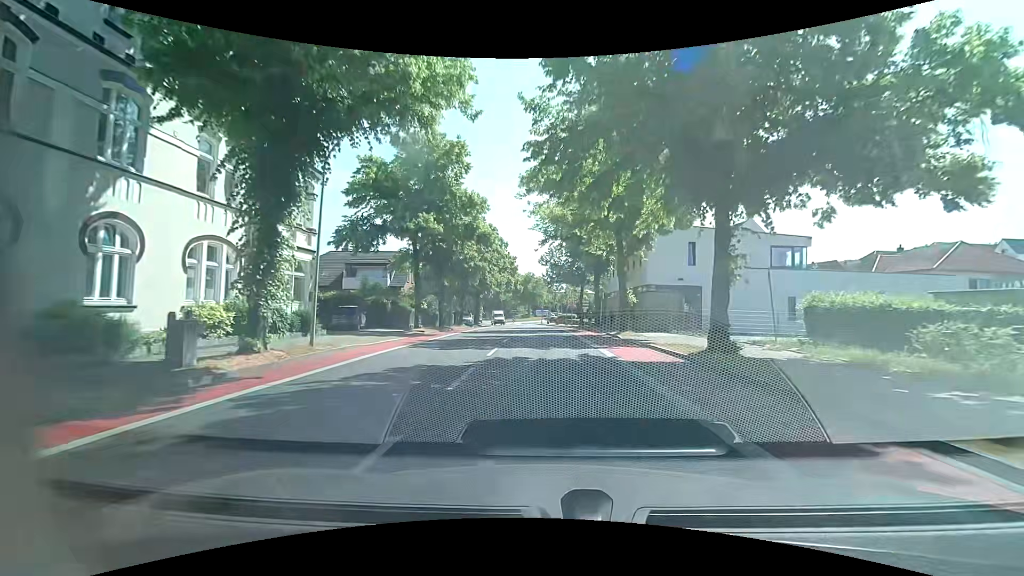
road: unclassified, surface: asphalt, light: Day
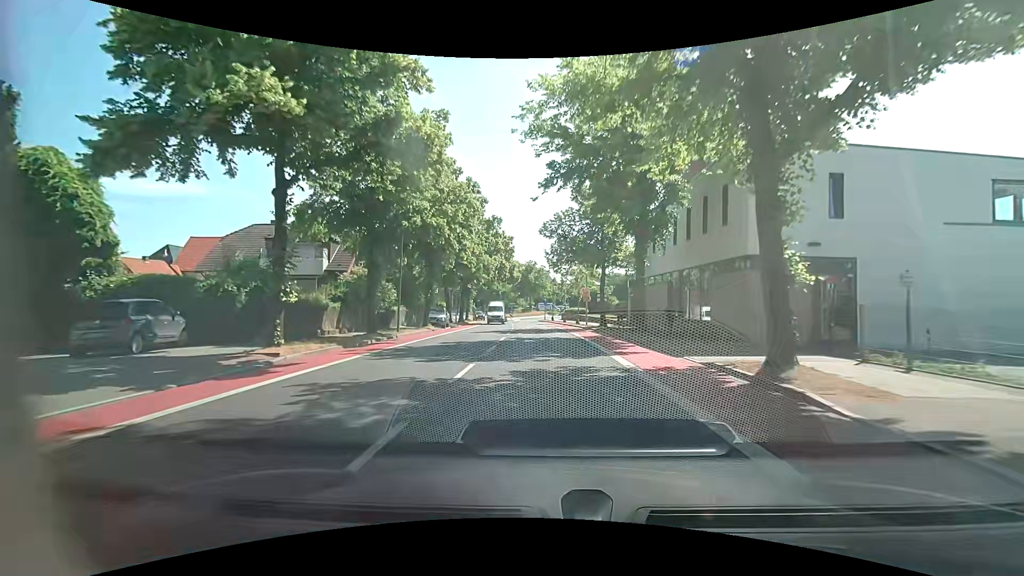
(-0.3, +17.1) m; -1°
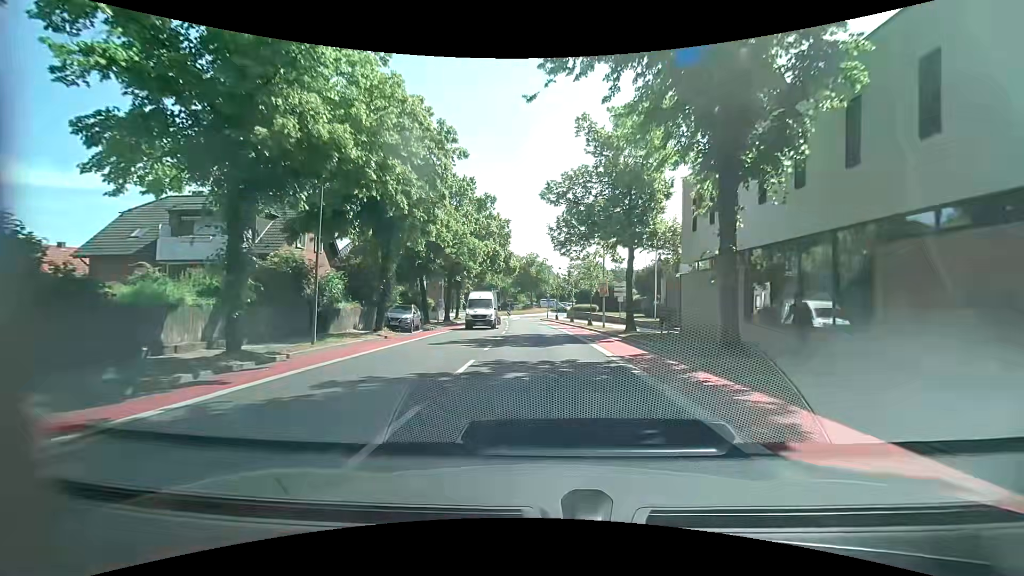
(-0.1, +10.8) m; -2°
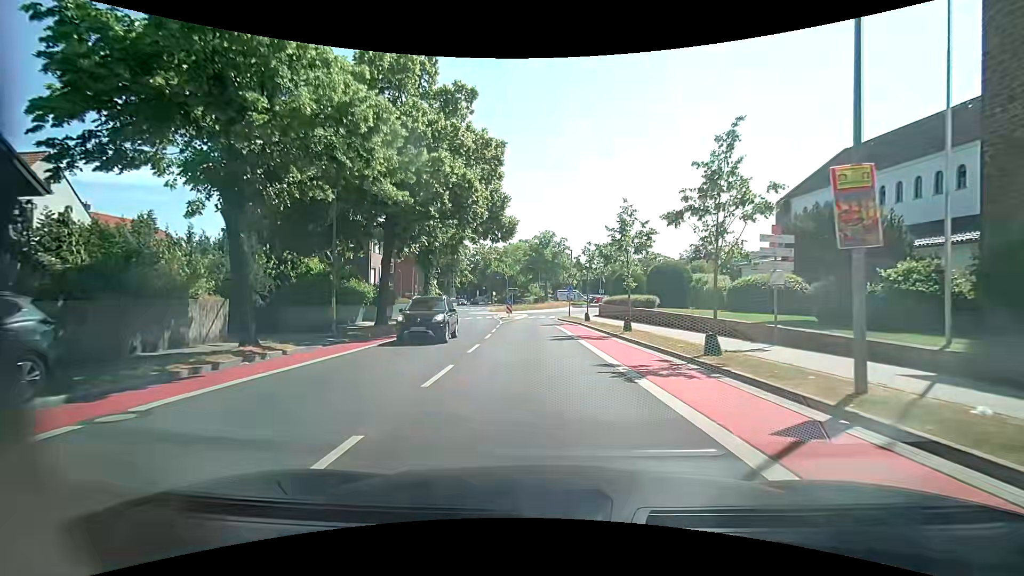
(+0.5, +25.3) m; -1°
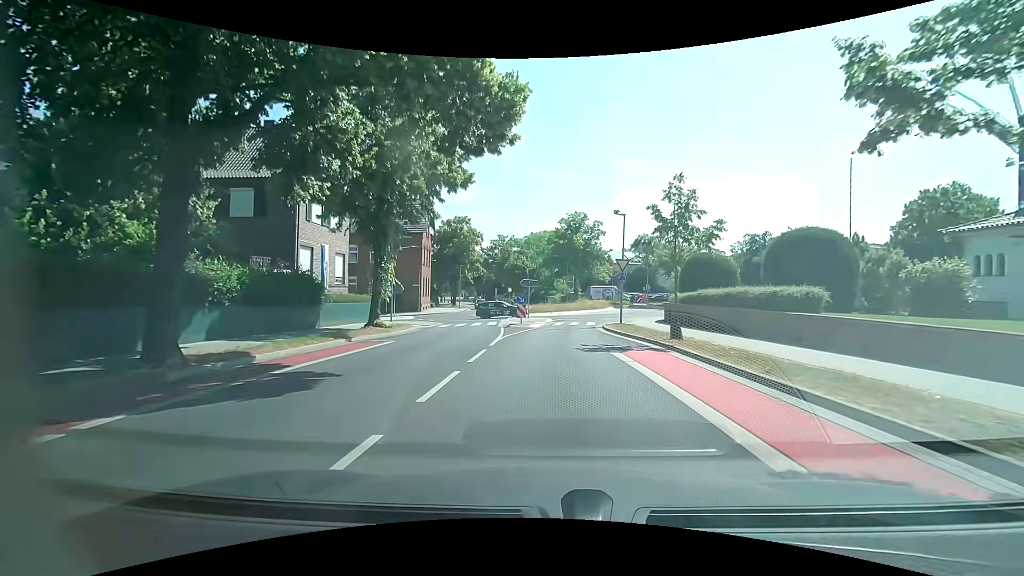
(-0.1, +17.7) m; -2°
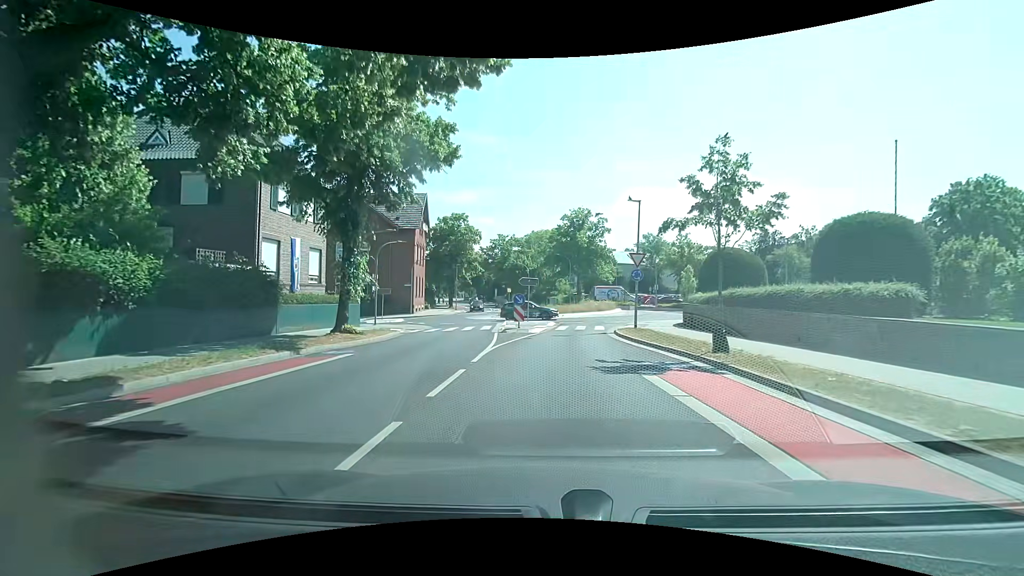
(0.0, +4.0) m; 0°
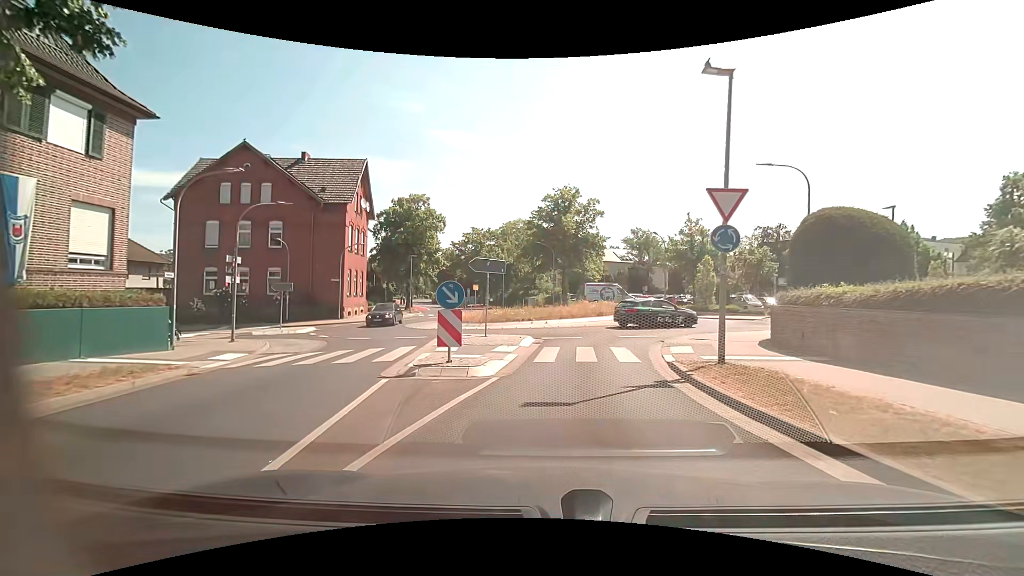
(+0.2, +13.8) m; +3°
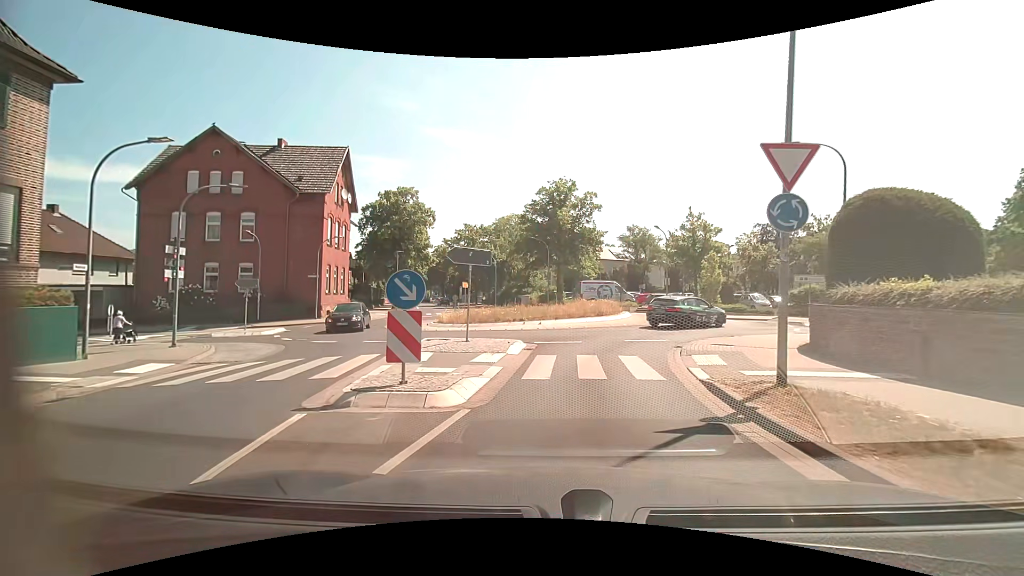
(0.0, +2.9) m; 0°
